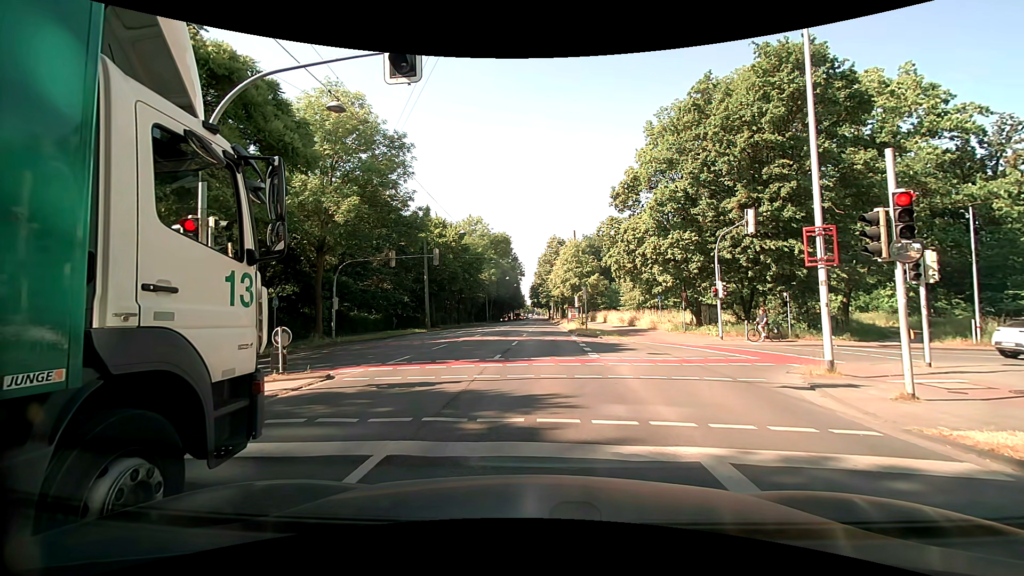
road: primary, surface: asphalt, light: Day
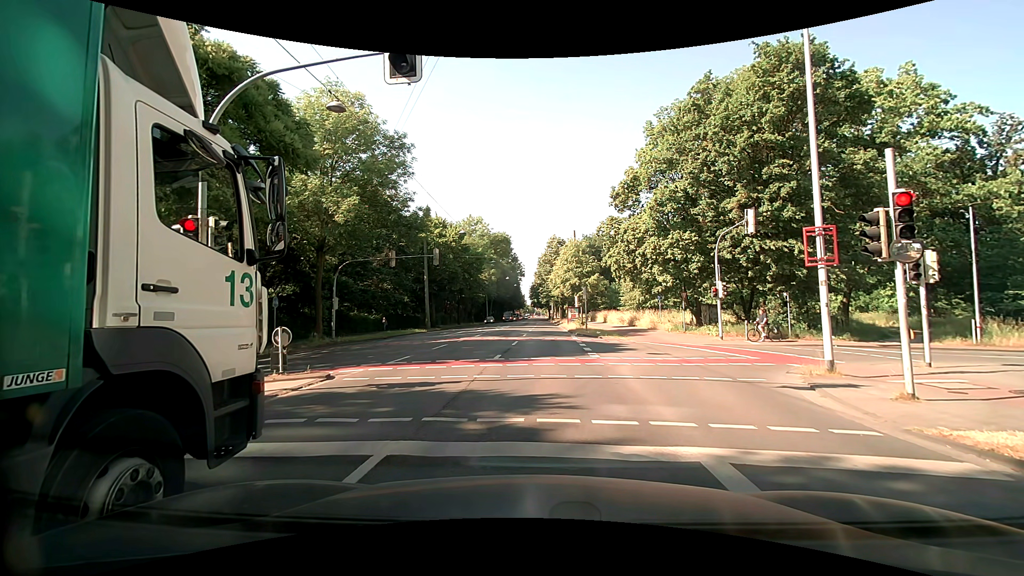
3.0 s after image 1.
(0.0, 0.0) m; 0°
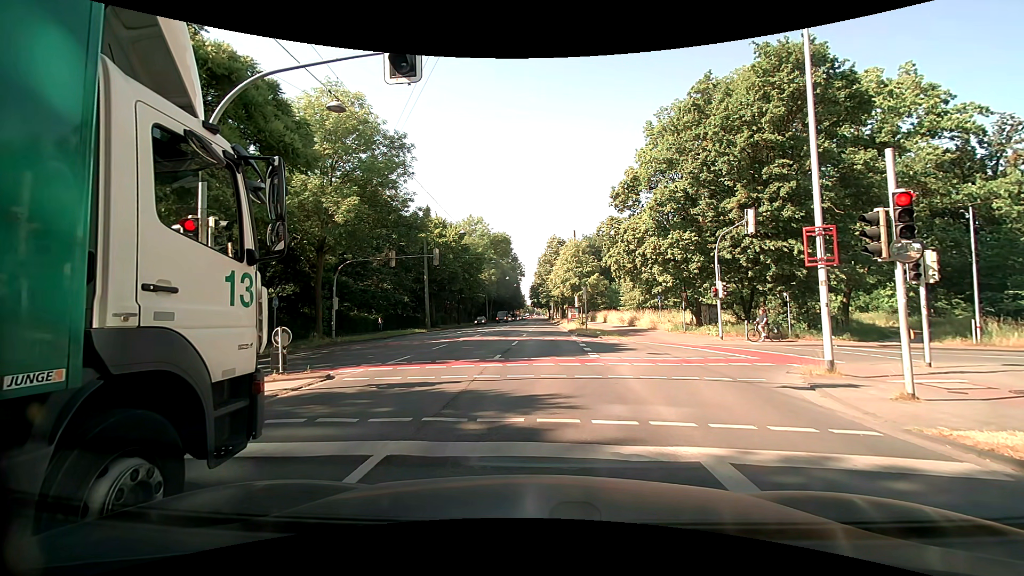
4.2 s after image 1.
(0.0, 0.0) m; 0°
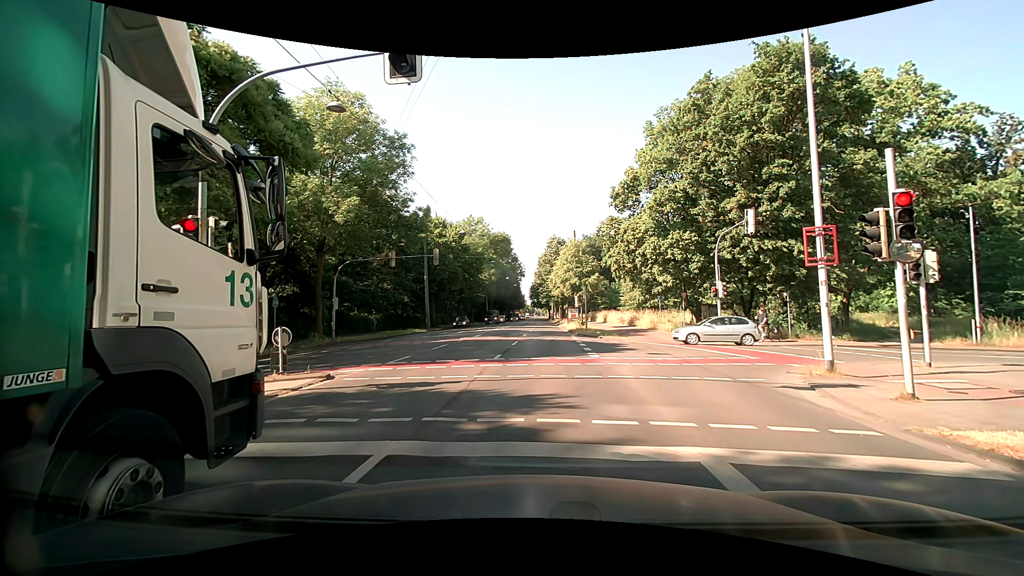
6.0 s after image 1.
(0.0, 0.0) m; 0°
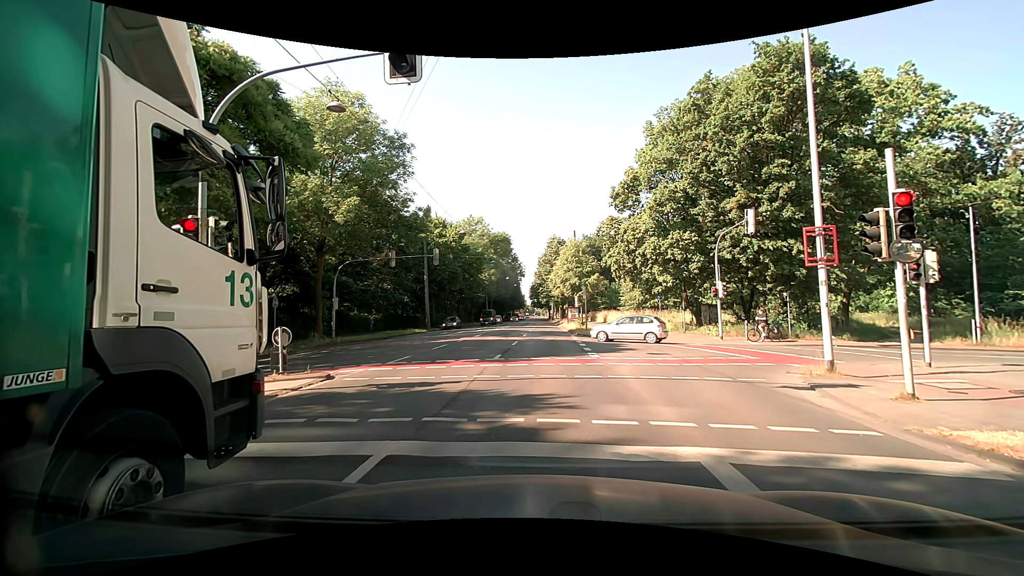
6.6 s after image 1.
(0.0, 0.0) m; 0°
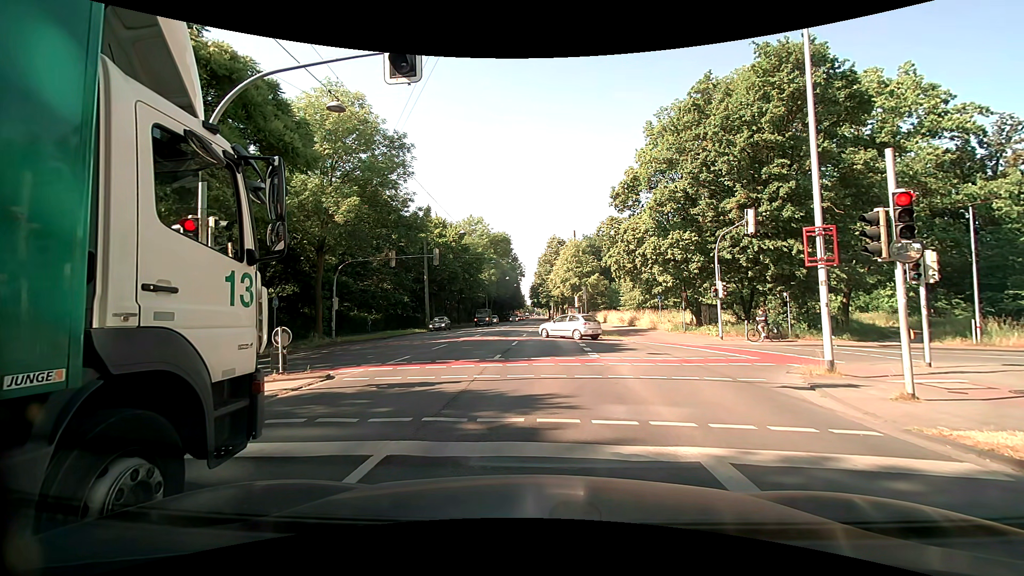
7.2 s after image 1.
(0.0, 0.0) m; 0°
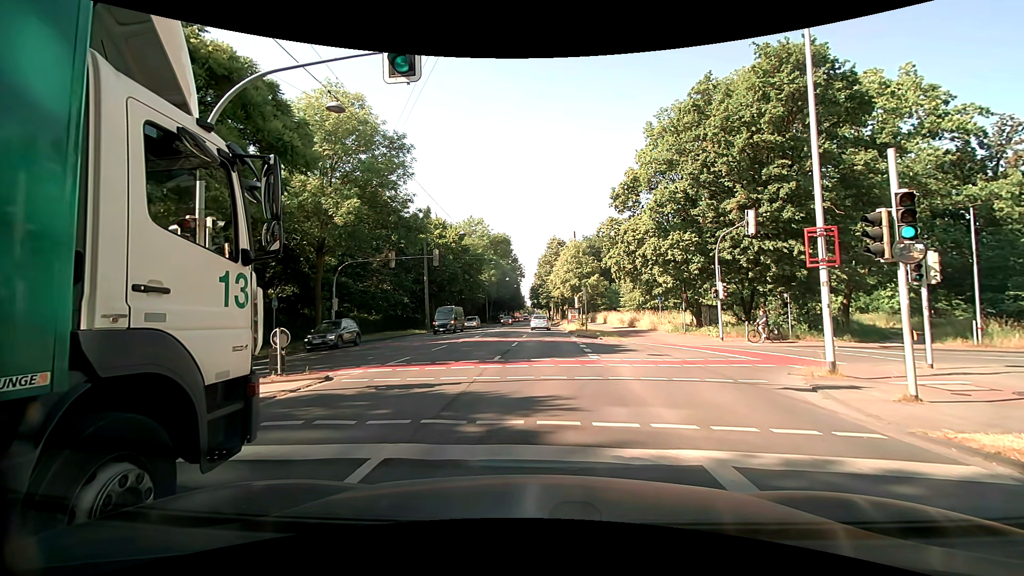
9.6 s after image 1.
(0.0, 0.0) m; 0°
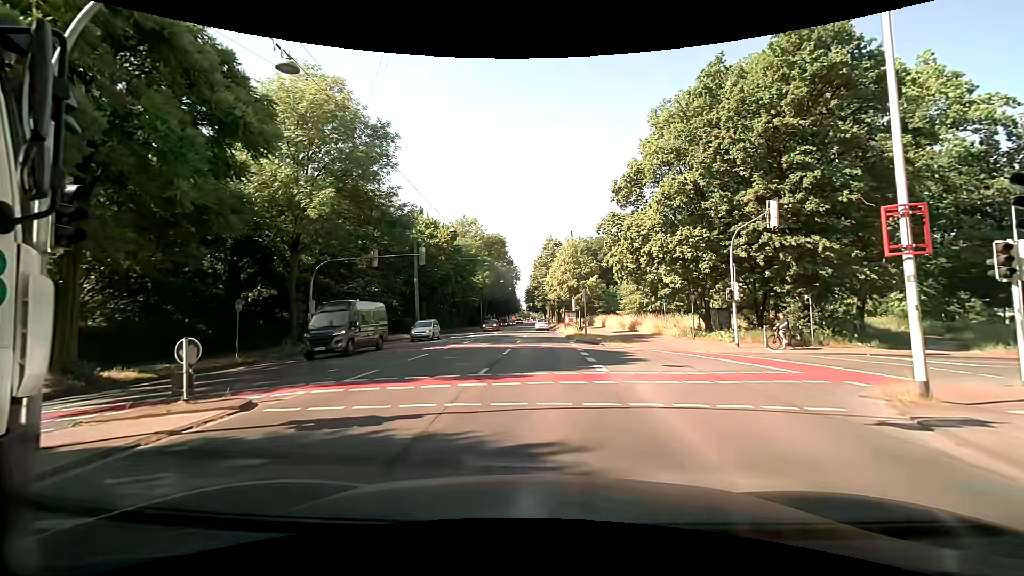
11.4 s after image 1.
(+0.1, +3.1) m; +2°
(0, +10) (0, +20) (0, +30) (0, +40) (0, +50) (0, +60) (0, +70) (0, +80) (0, +90) (0, +100) m
